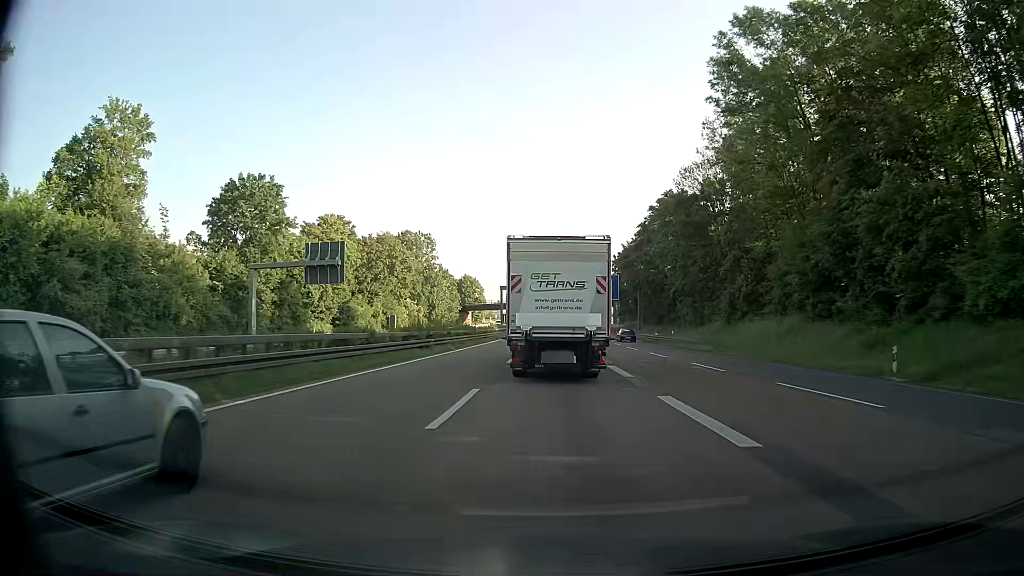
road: motorway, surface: asphalt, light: Day
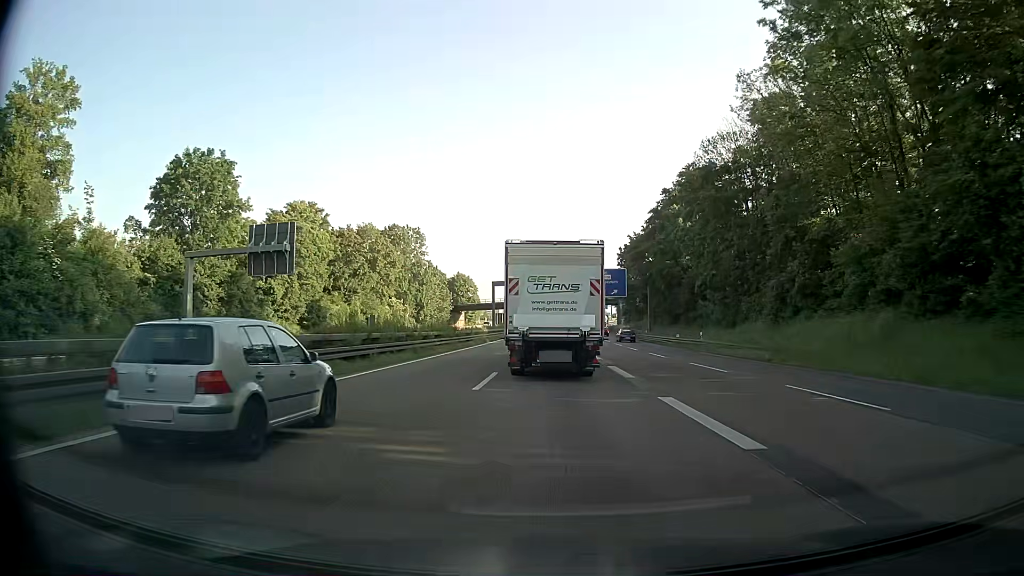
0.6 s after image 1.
(-0.1, +12.2) m; 0°
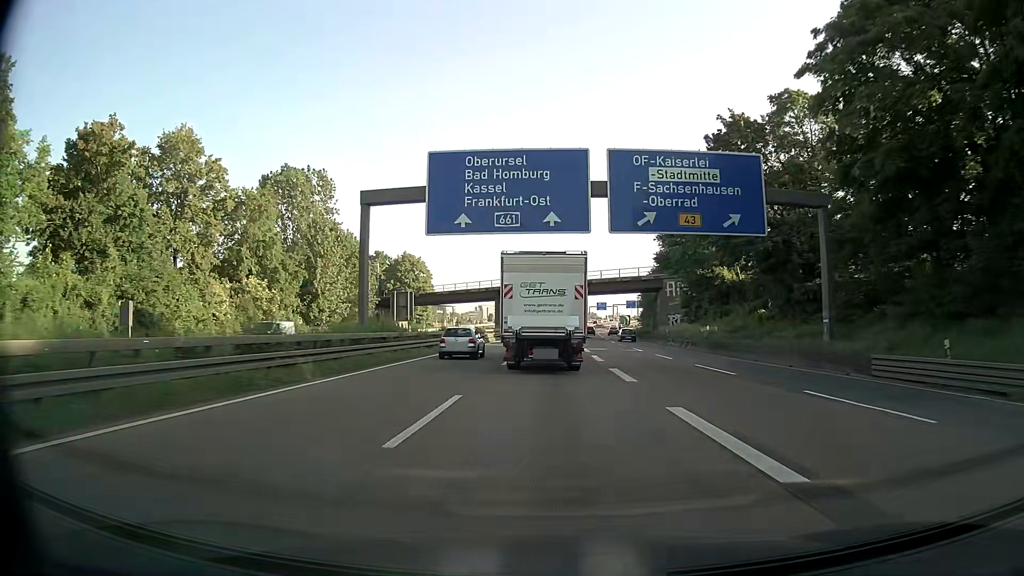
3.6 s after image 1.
(+0.3, +61.9) m; +1°
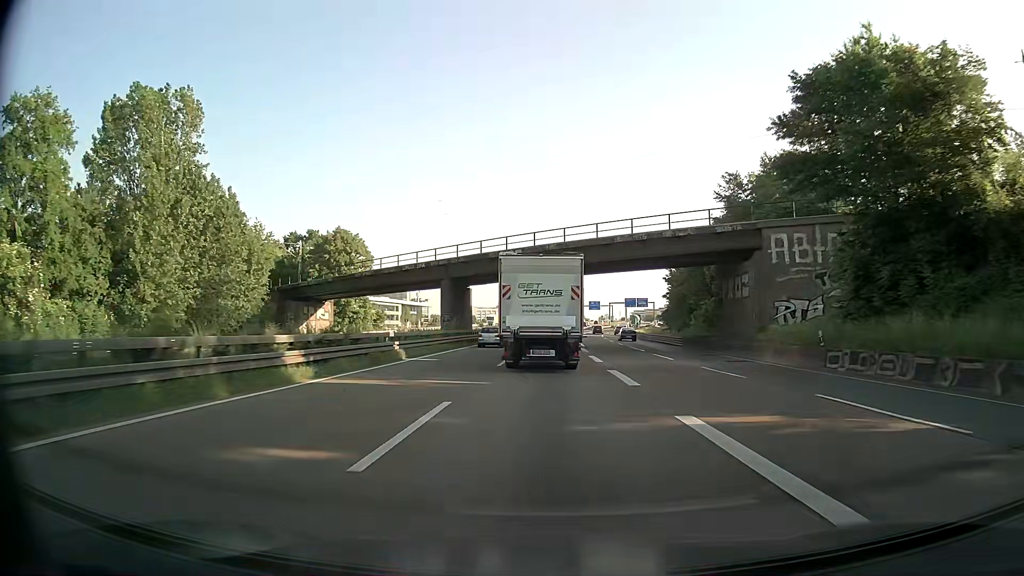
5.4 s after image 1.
(+0.4, +37.6) m; +1°
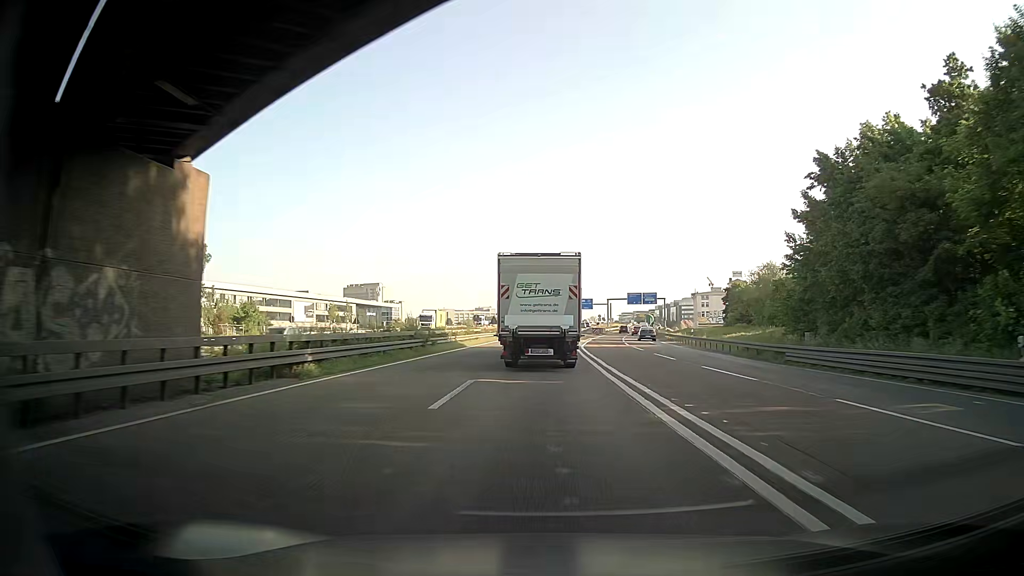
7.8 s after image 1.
(+0.8, +49.4) m; +1°
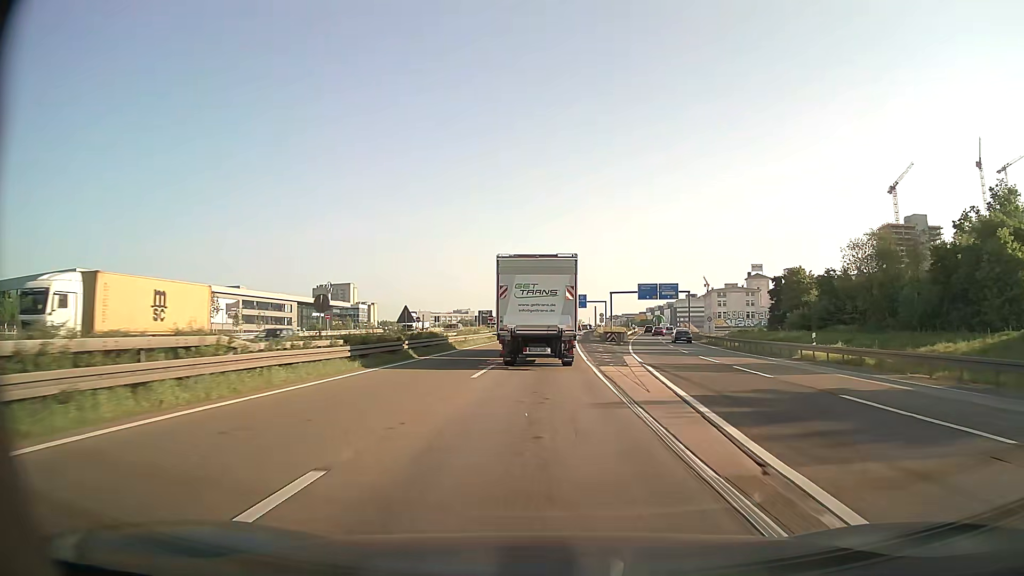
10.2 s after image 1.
(+1.0, +47.5) m; +2°
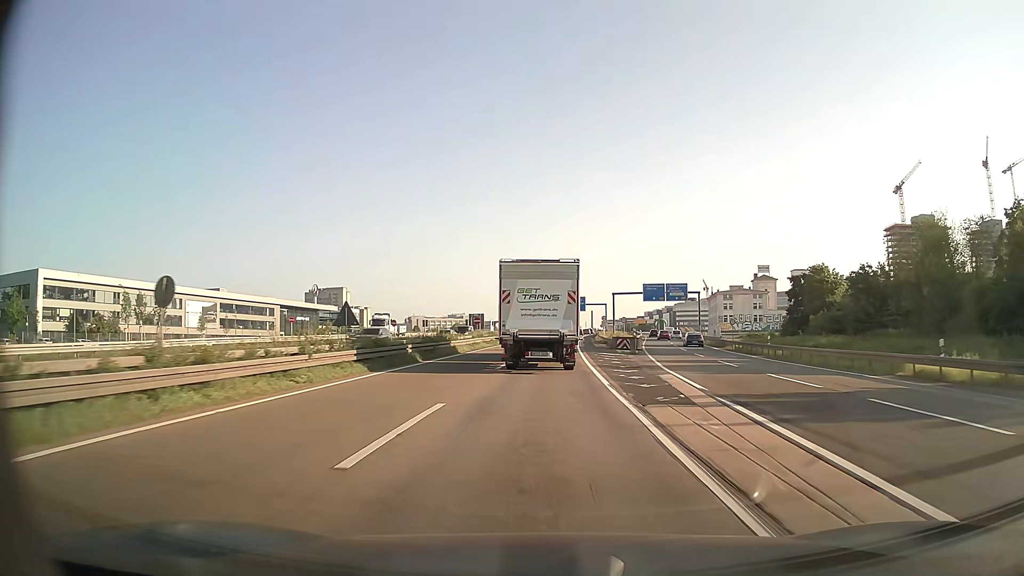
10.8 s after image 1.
(+0.1, +11.6) m; 0°
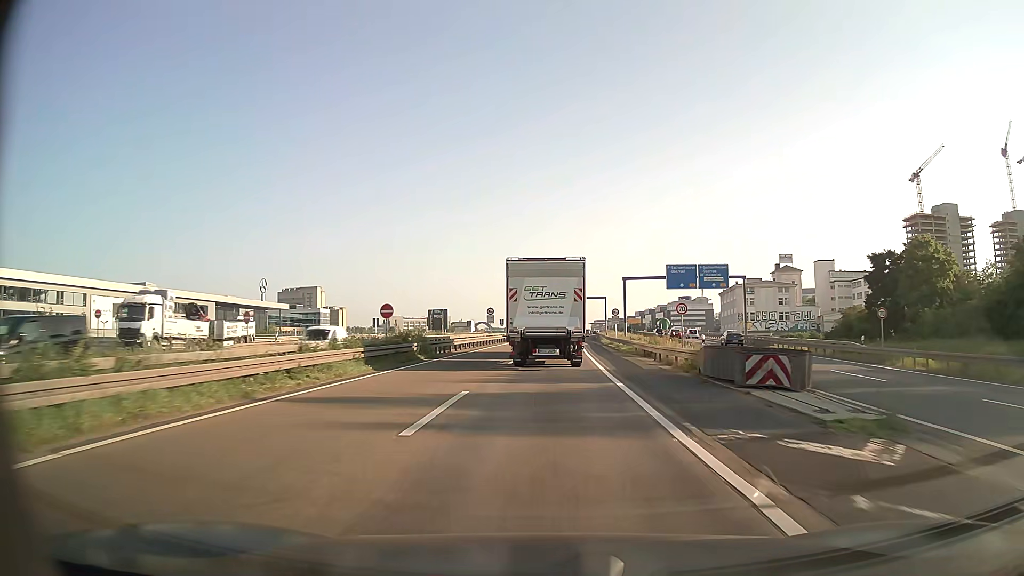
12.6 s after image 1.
(+0.3, +34.5) m; +1°
(0, +10) (0, +20) (0, +30) (+1, +40) (+1, +50) (+2, +60) (+2, +70) (+3, +80) (+3, +90) (+4, +100) m
